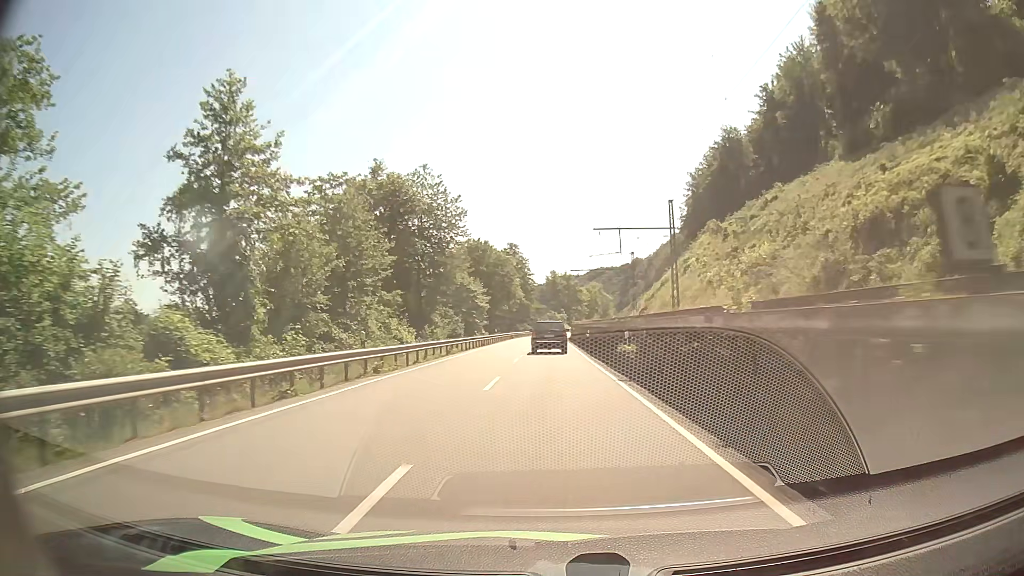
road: primary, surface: asphalt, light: Day
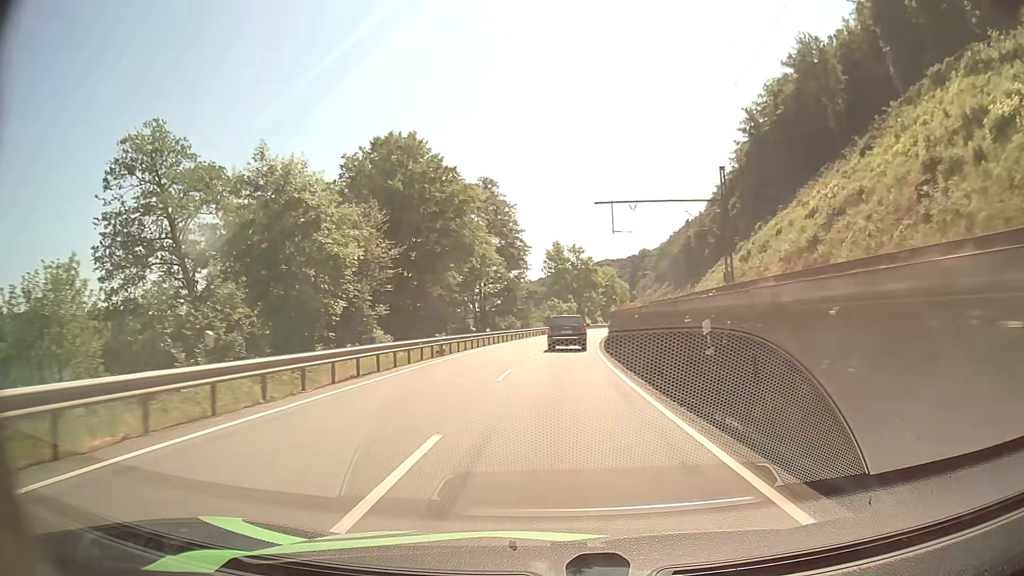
(-0.2, +58.1) m; 0°
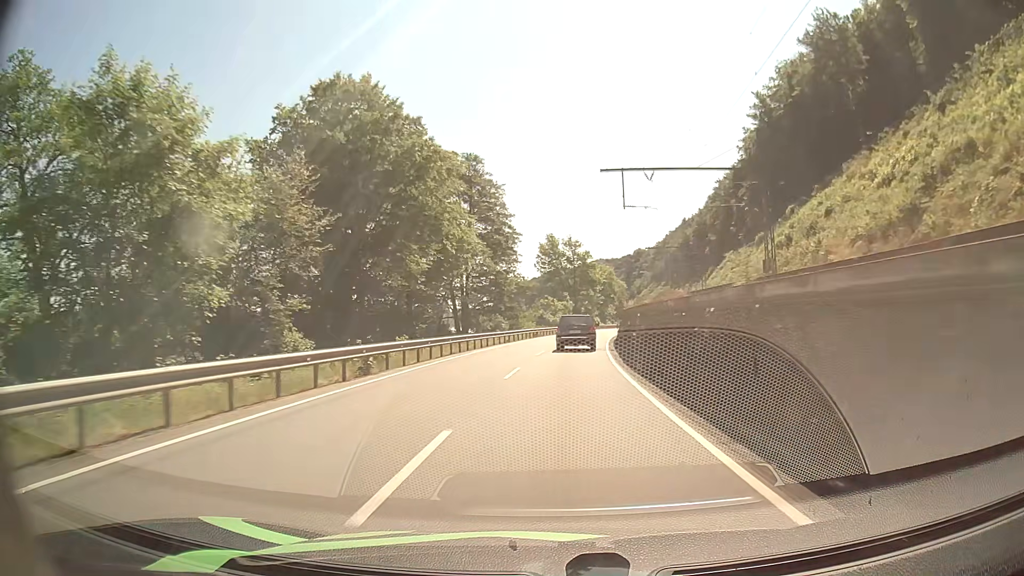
(-0.1, +11.5) m; 0°
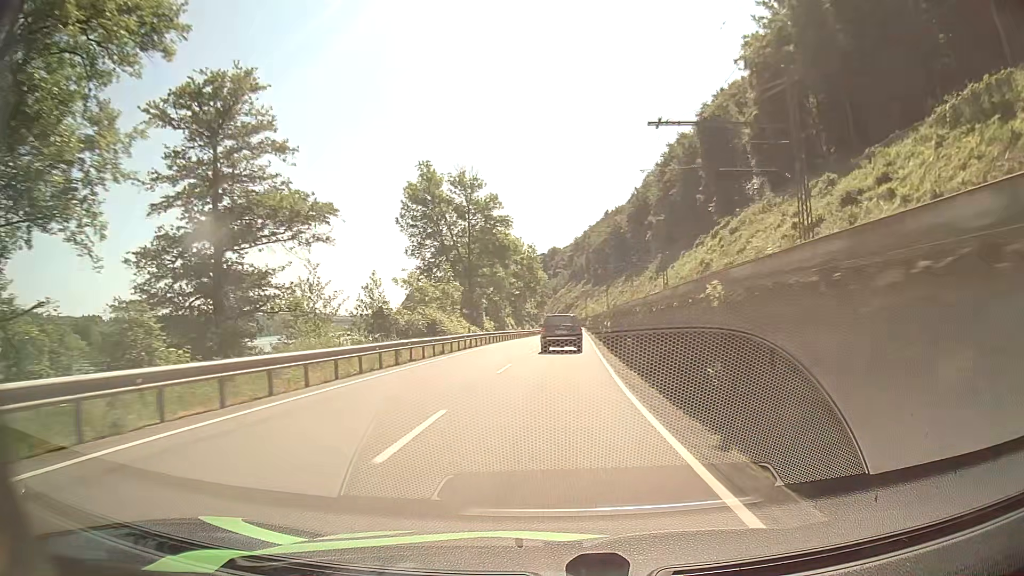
(+3.7, +57.2) m; +8°
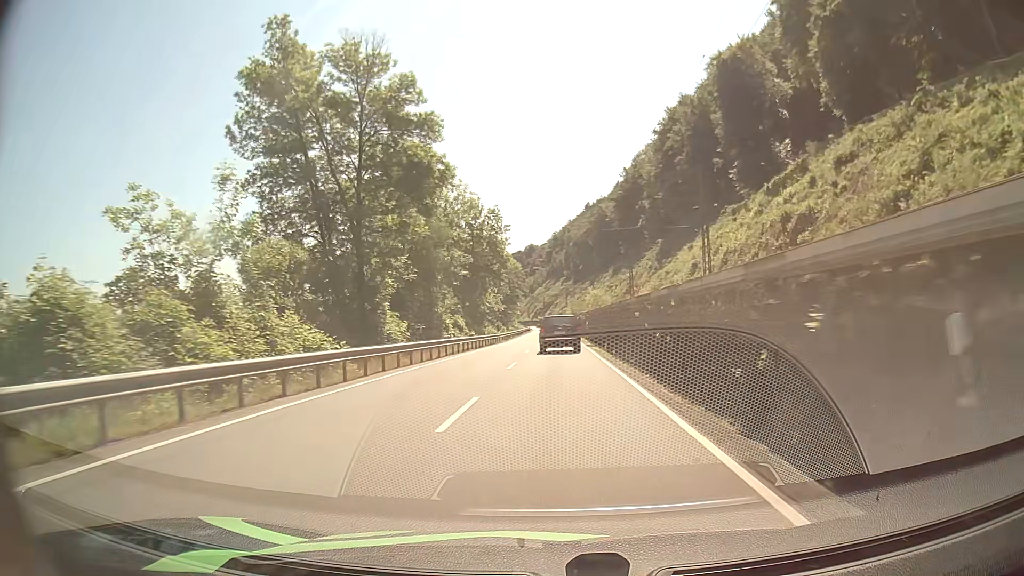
(+0.7, +33.7) m; +2°
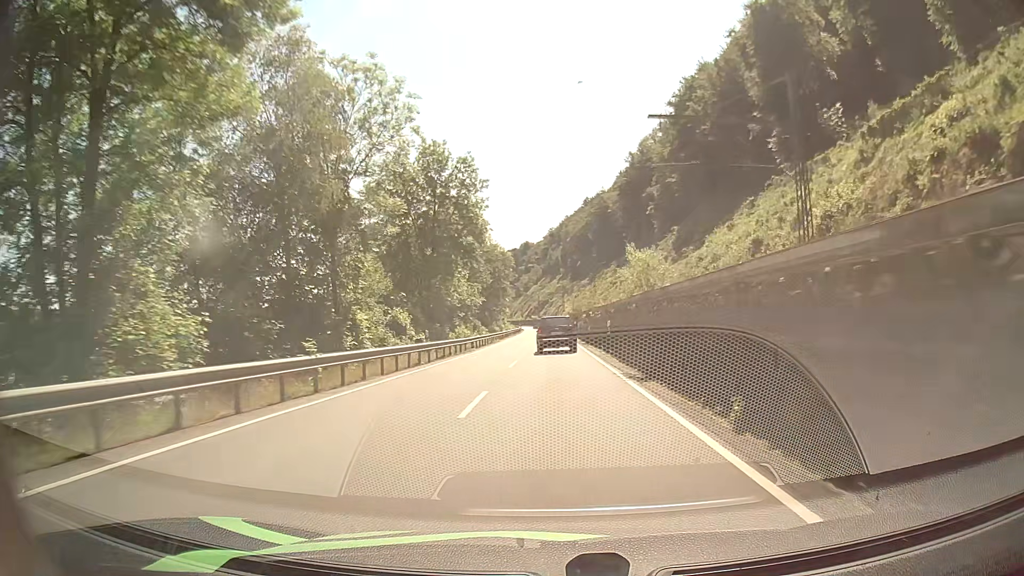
(+0.1, +22.3) m; 0°
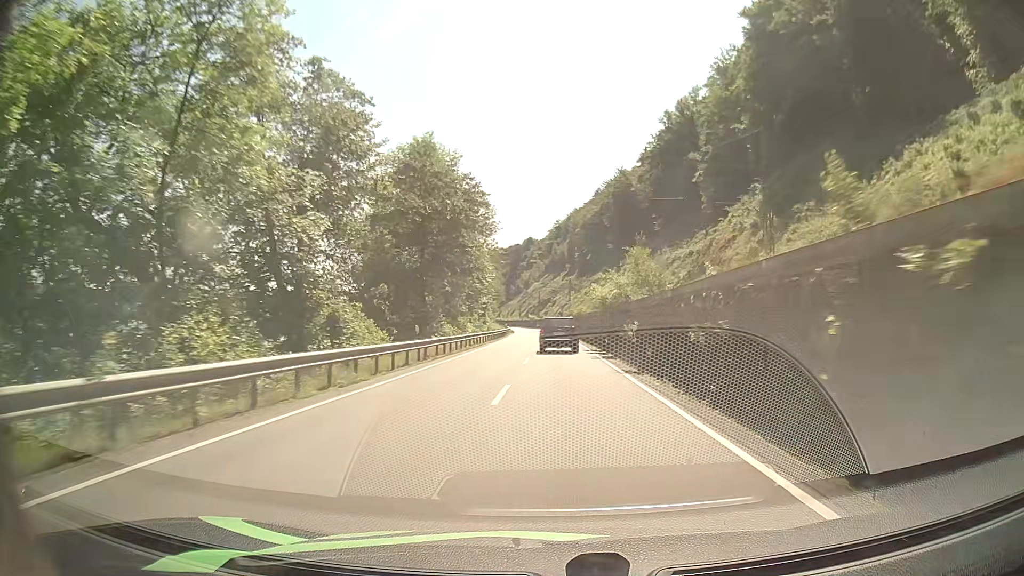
(-0.1, +46.5) m; 0°
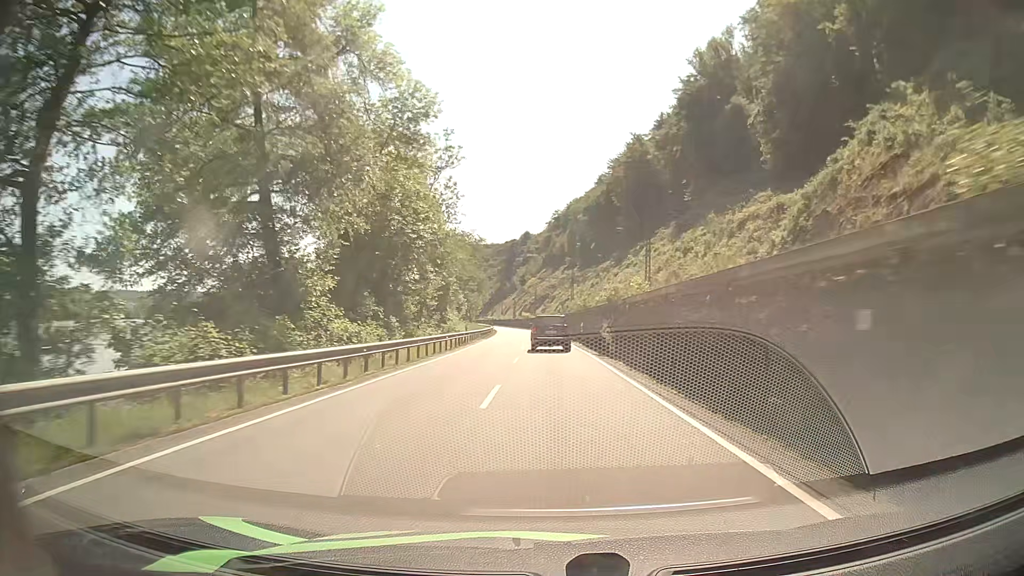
(+0.1, +36.5) m; 0°
(0, +10) (0, +20) (0, +30) (0, +40) (-1, +50) (-1, +60) (-1, +70) (-2, +80) (-2, +90) (-3, +100) m
